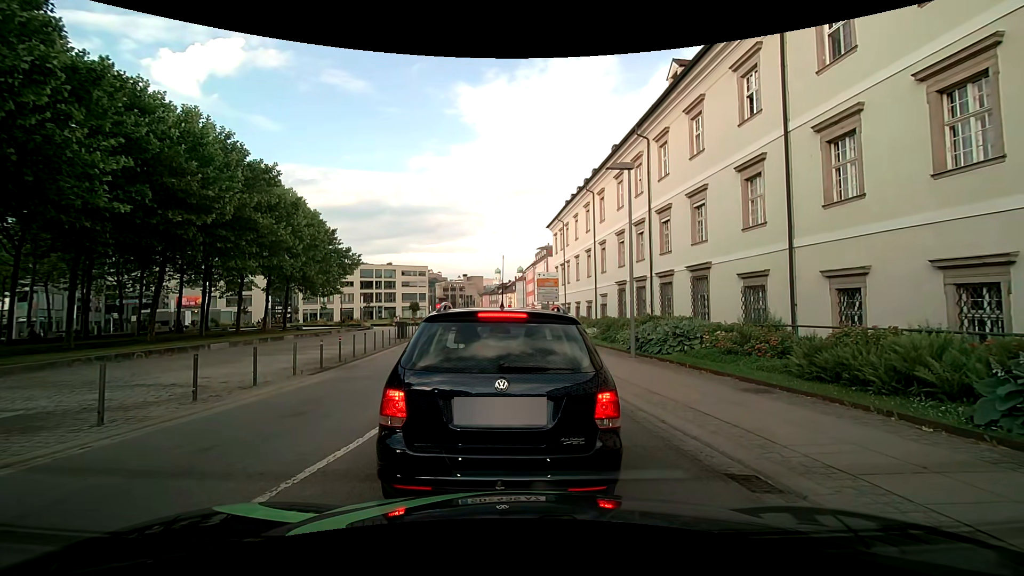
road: tertiary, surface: asphalt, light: Day
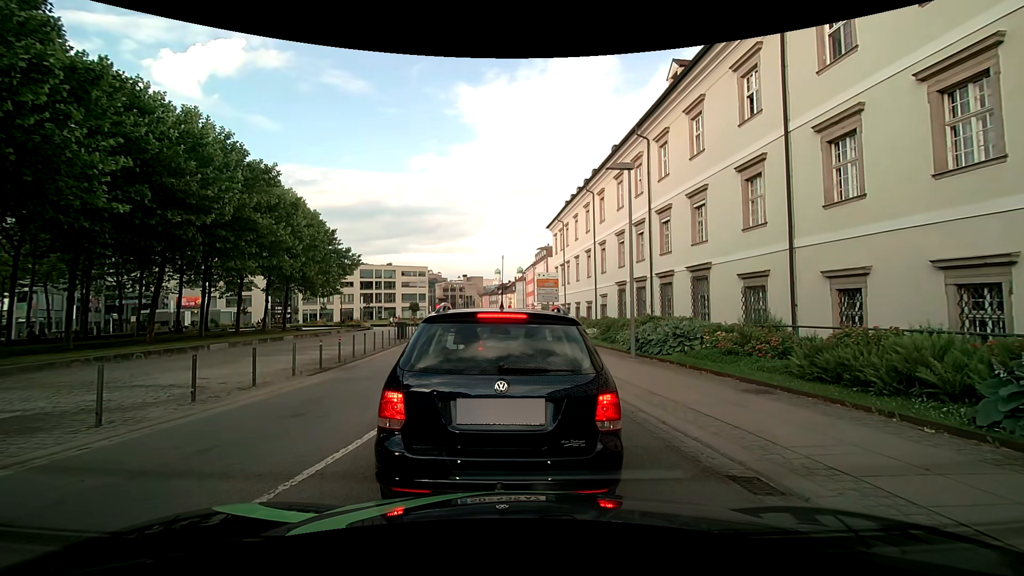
(0.0, +0.1) m; 0°
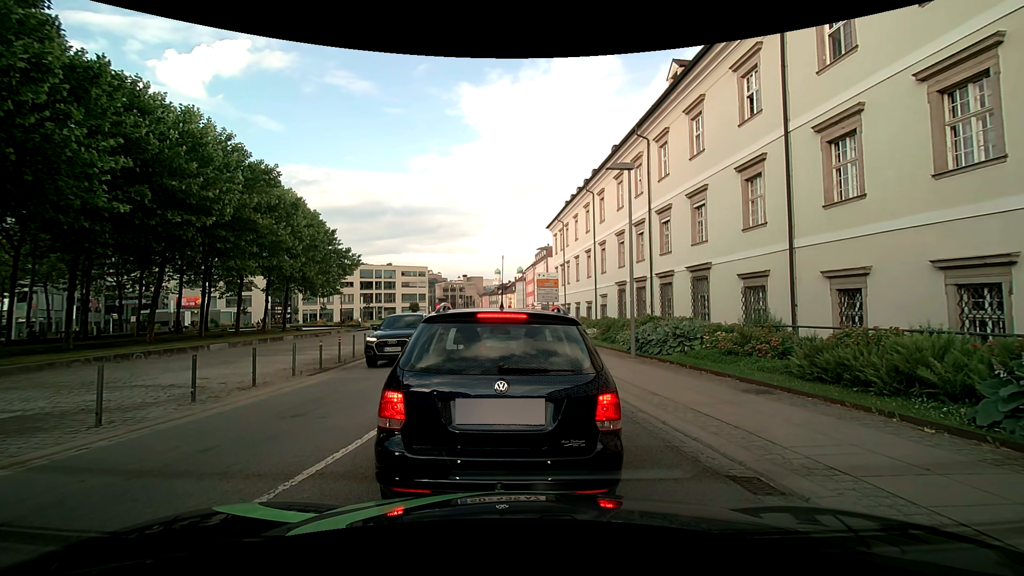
(0.0, +0.1) m; 0°
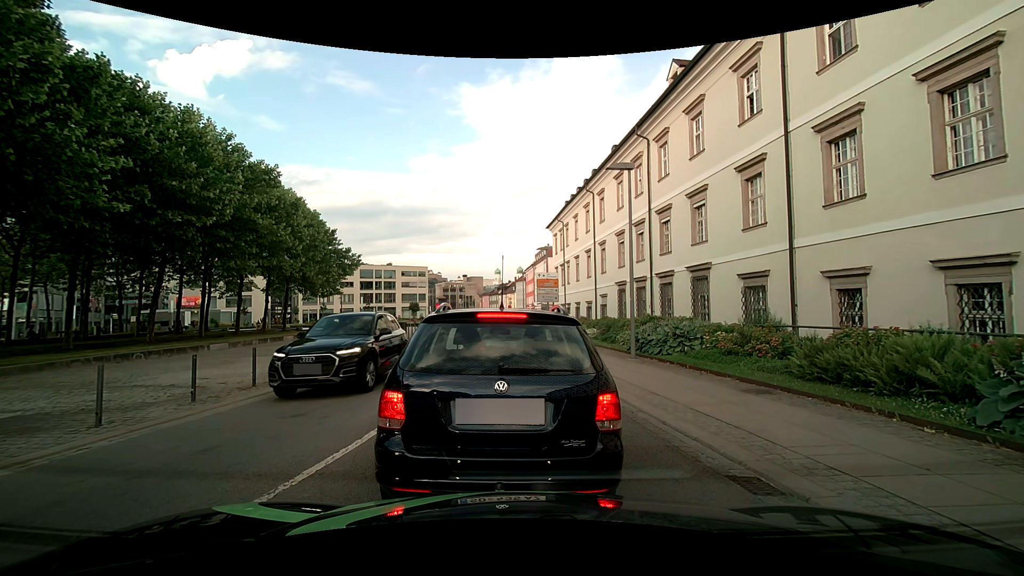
(0.0, 0.0) m; 0°
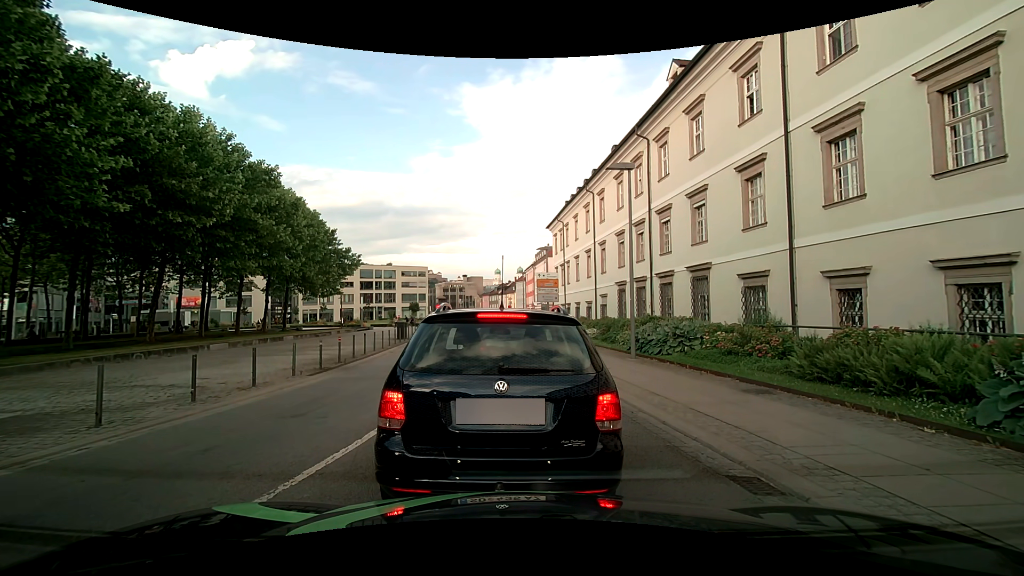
(0.0, 0.0) m; 0°
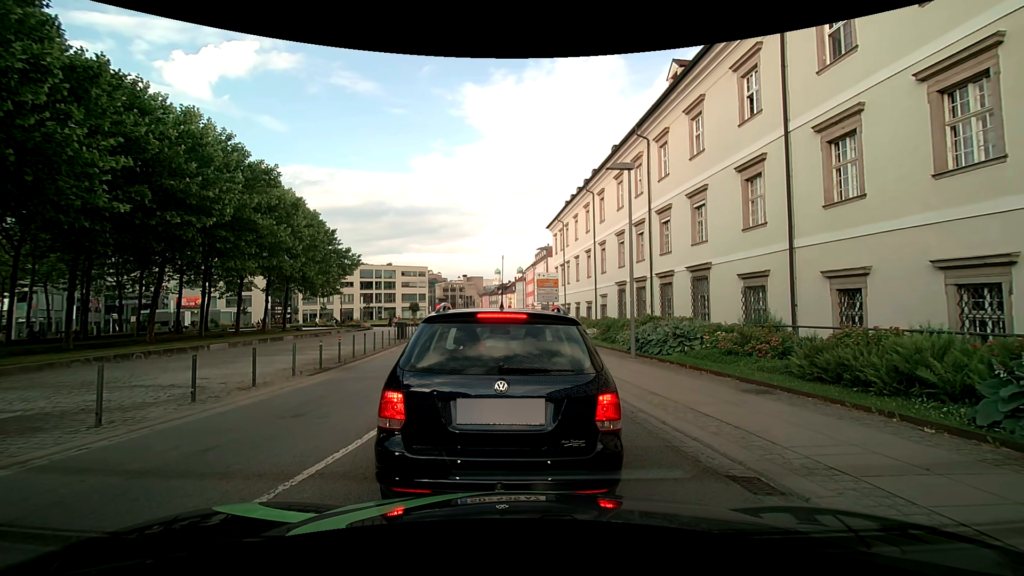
(0.0, 0.0) m; 0°
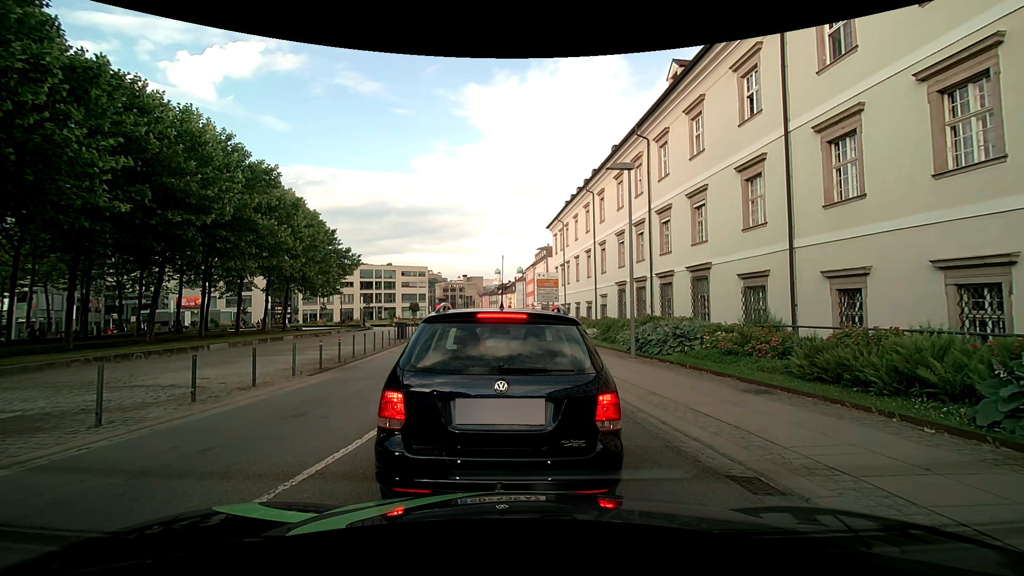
(0.0, 0.0) m; 0°
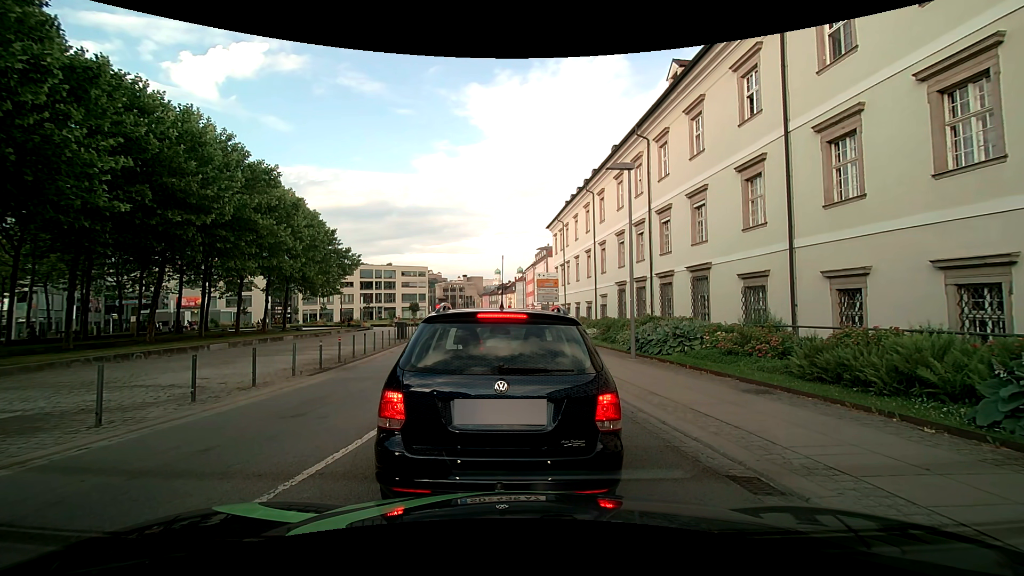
(0.0, 0.0) m; 0°
